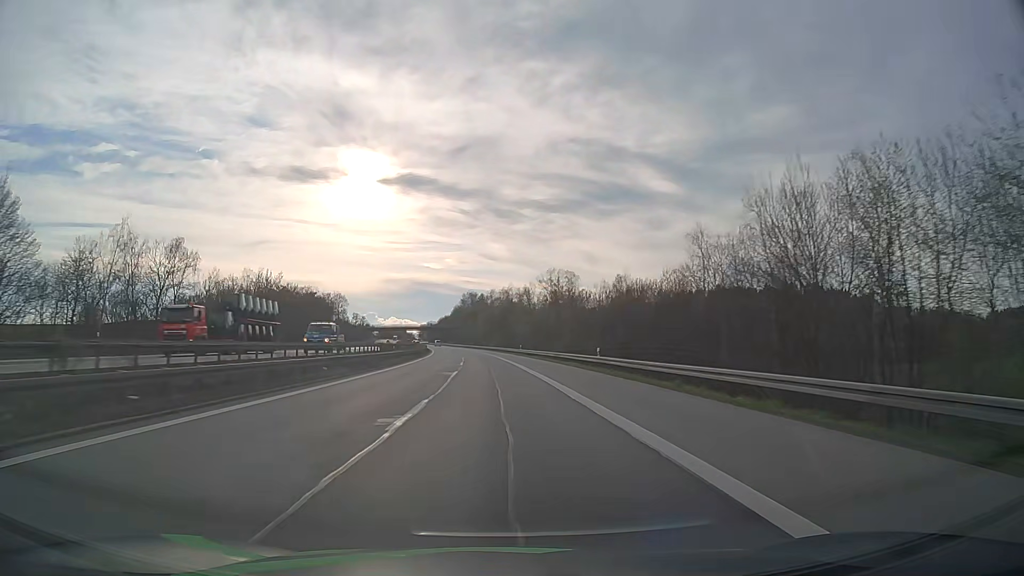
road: motorway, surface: asphalt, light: Day
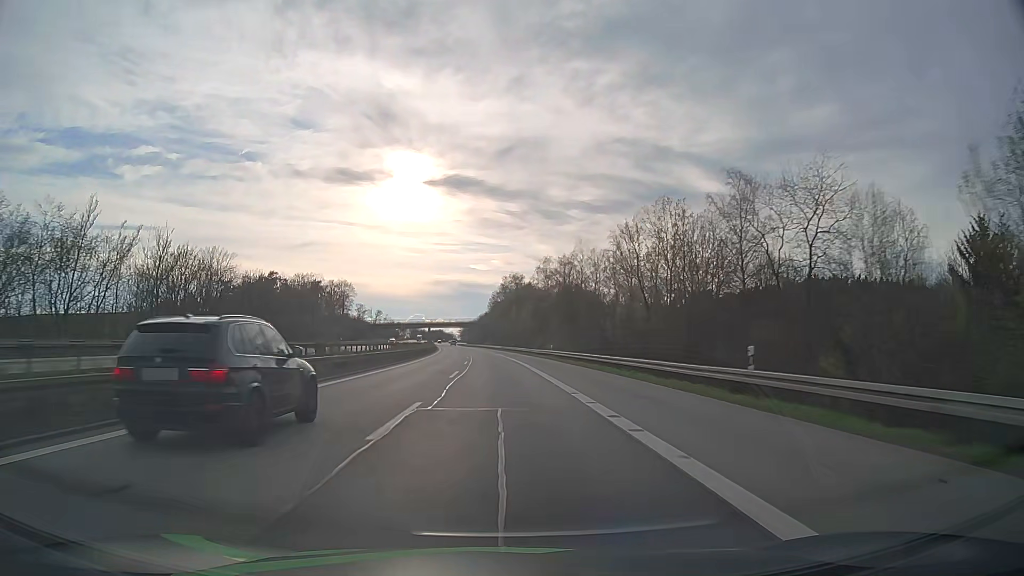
(-2.7, +73.8) m; -4°
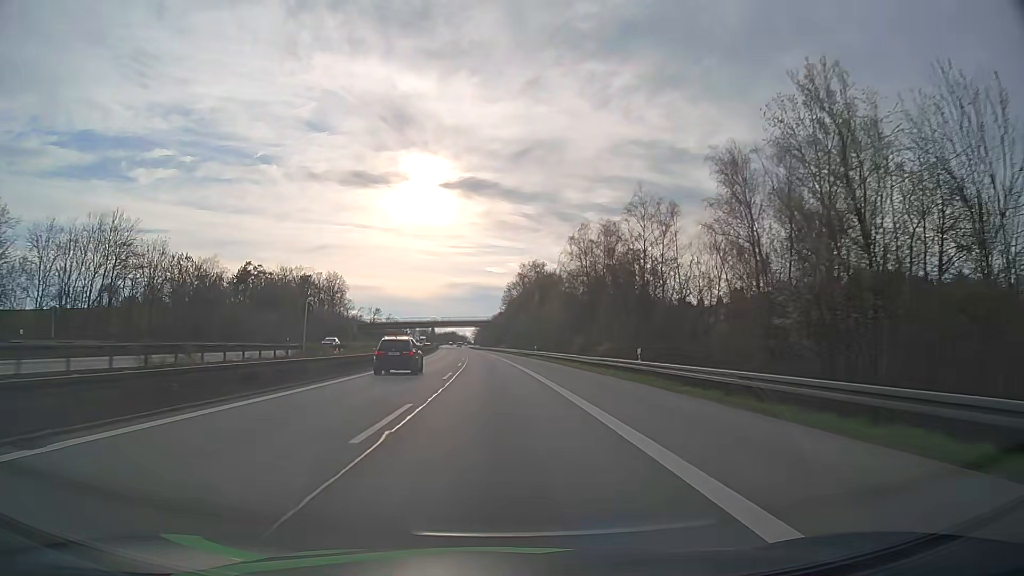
(-0.4, +36.6) m; -1°
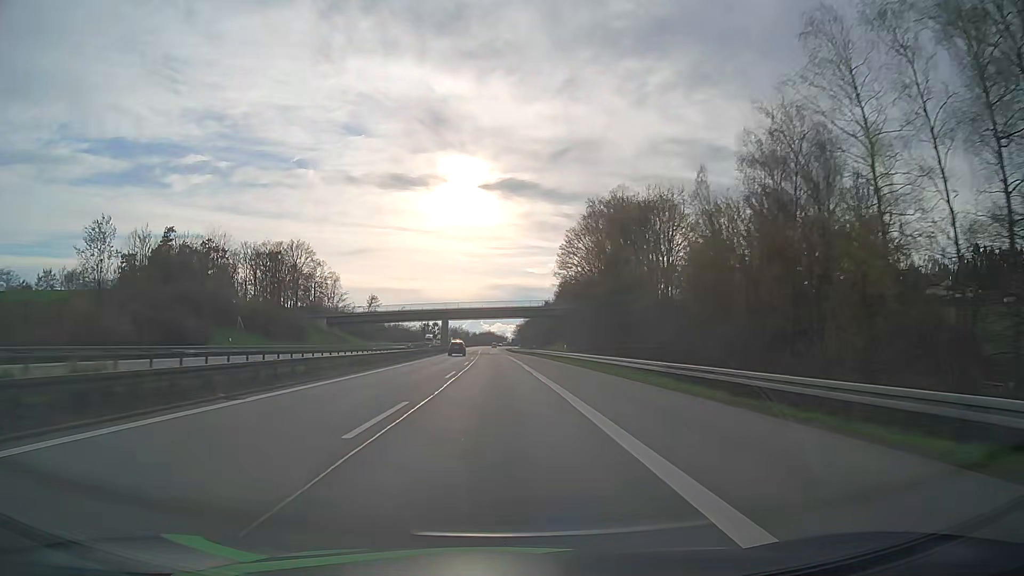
(-2.1, +72.4) m; -3°
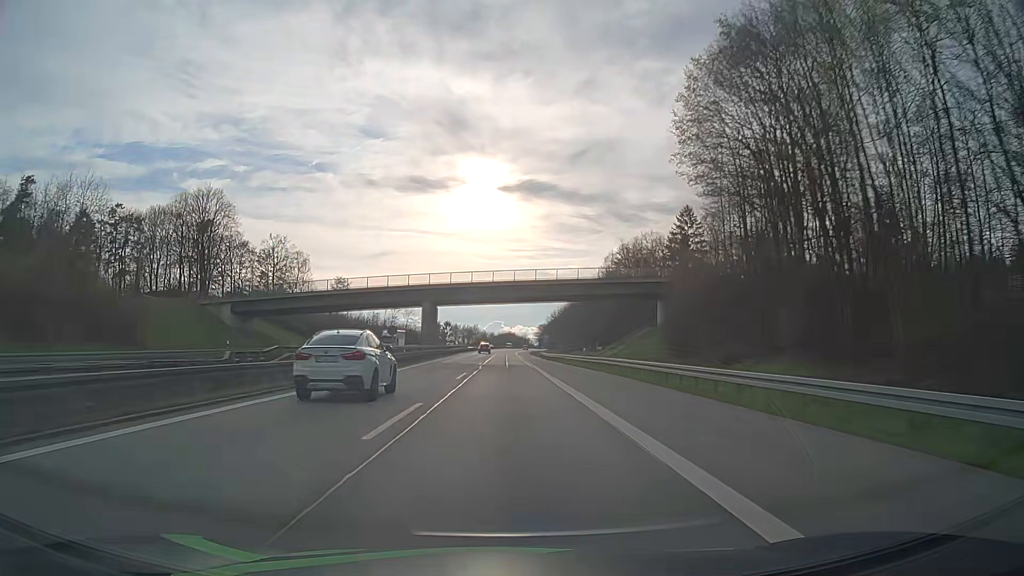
(-0.9, +54.0) m; -2°
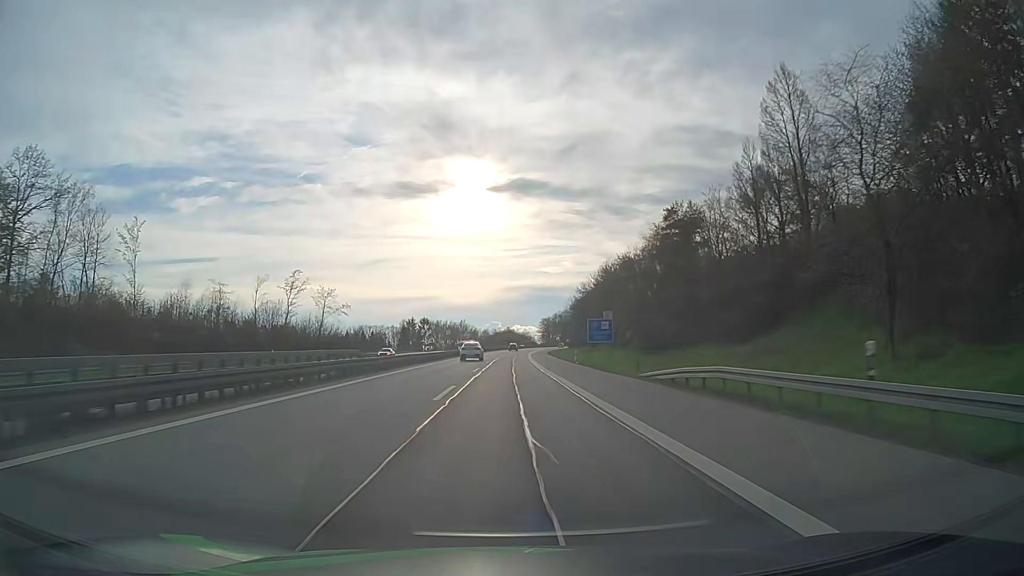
(-0.2, +90.4) m; 0°
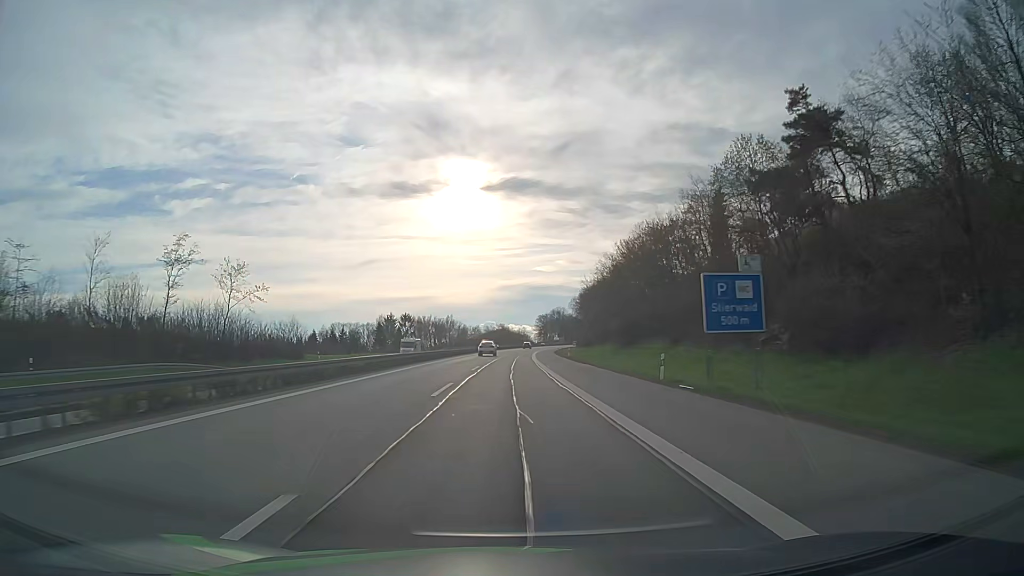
(+0.3, +36.3) m; +1°
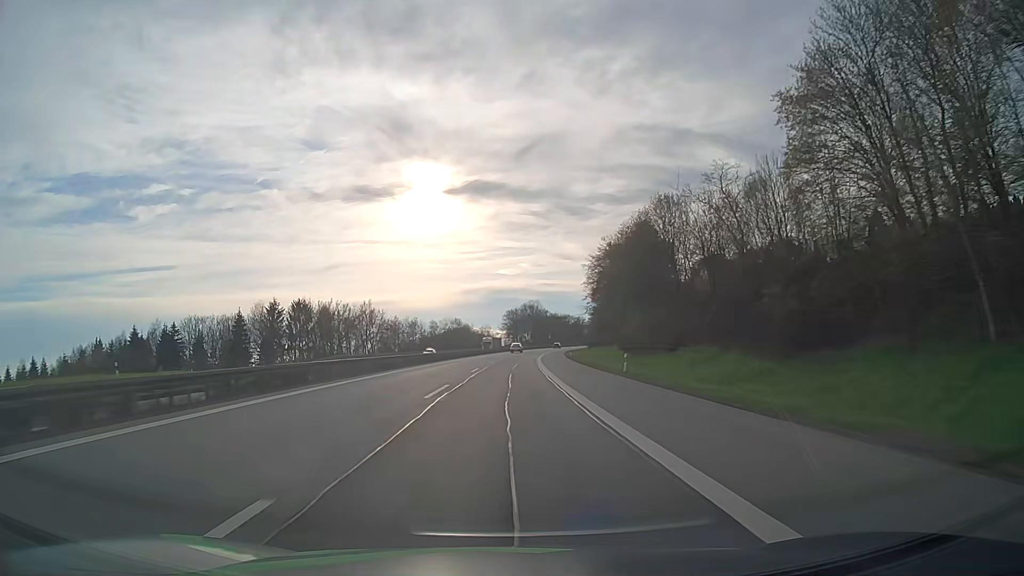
(+1.5, +91.0) m; +3°
(0, +10) (0, +20) (0, +30) (+1, +40) (+1, +50) (+1, +60) (+2, +70) (+2, +80) (+3, +90) (+4, +100) m
